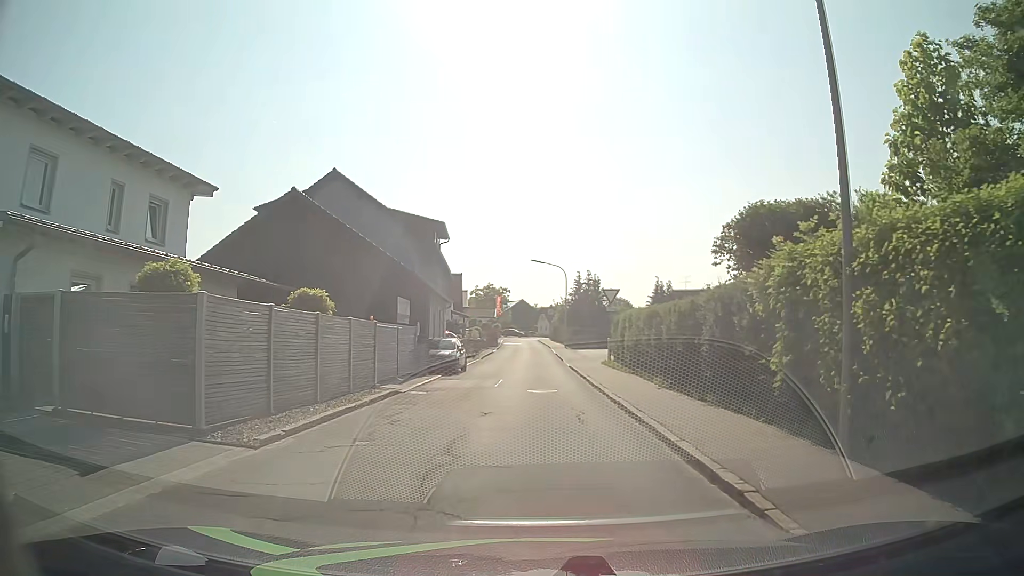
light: Day
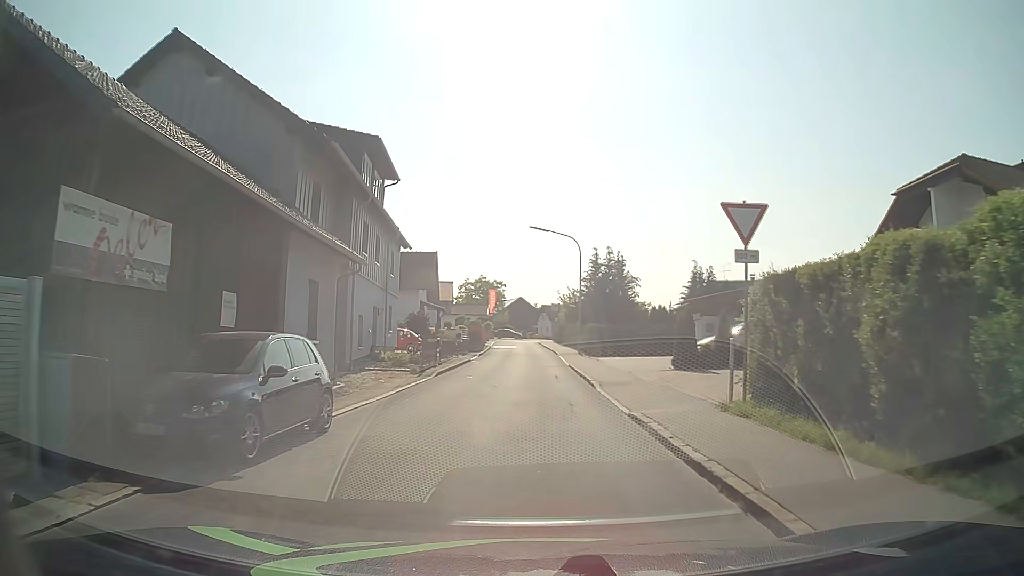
(-0.2, +20.4) m; 0°
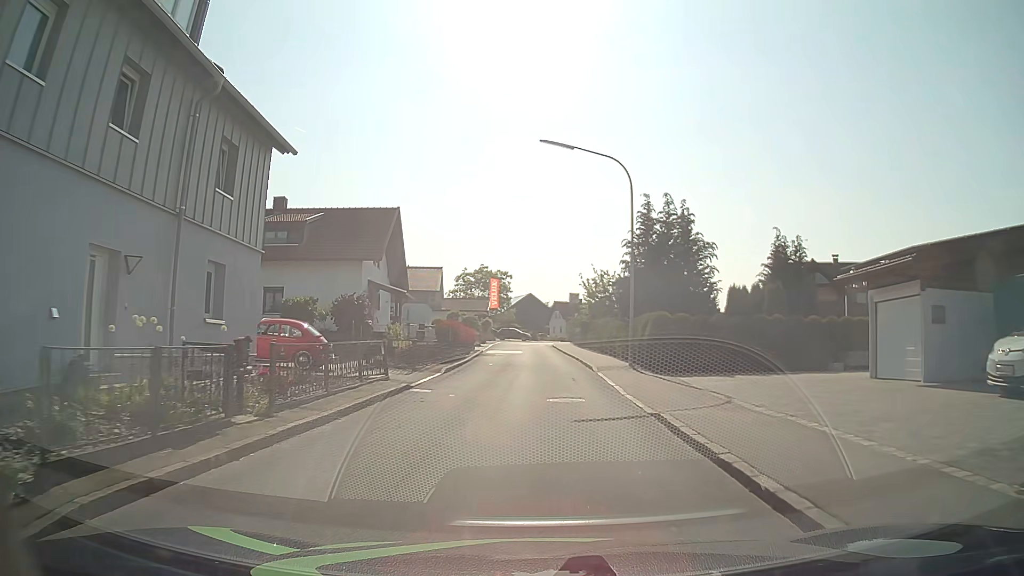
(-0.2, +20.4) m; -1°
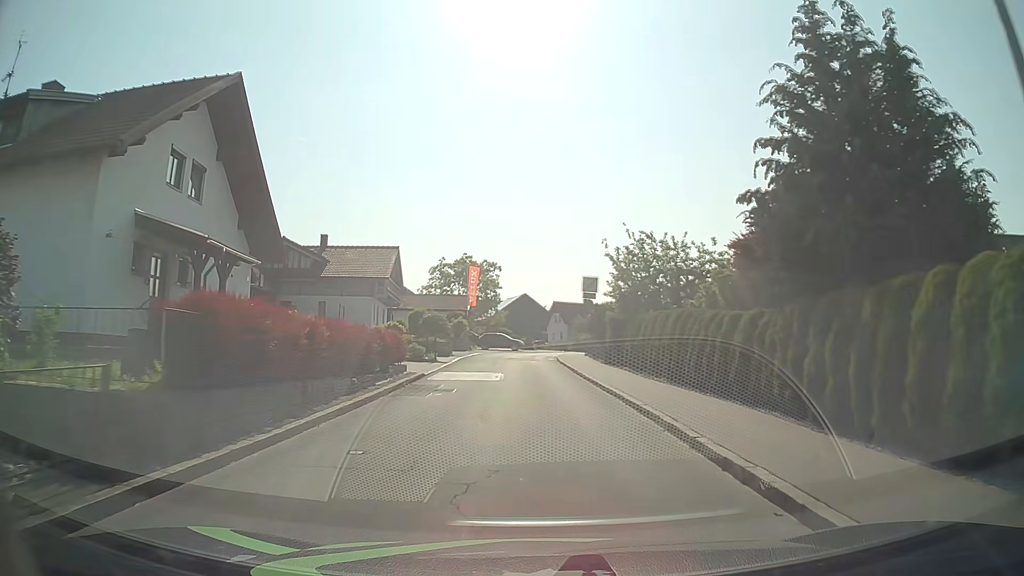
(+0.1, +21.3) m; 0°
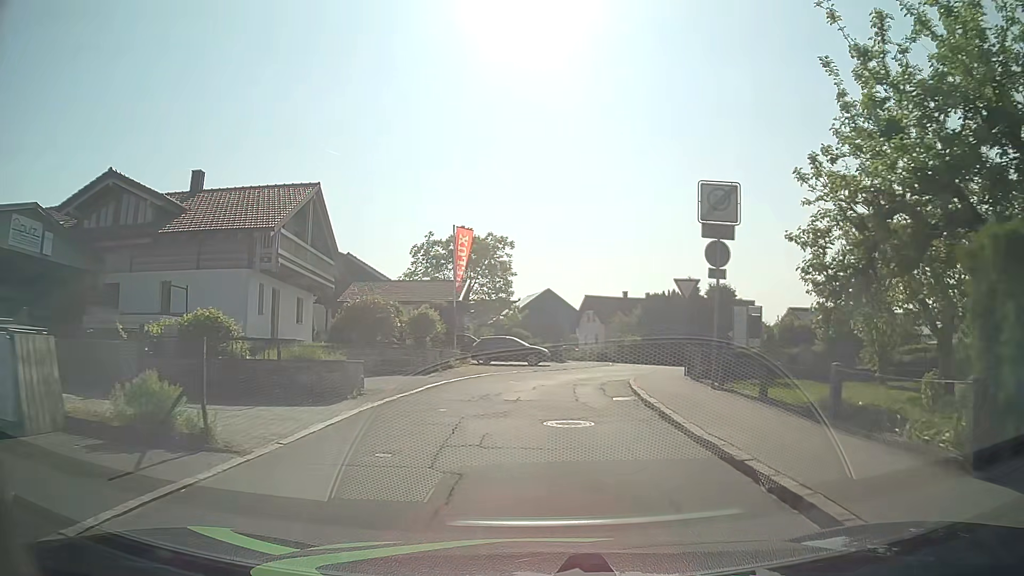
(-0.4, +23.5) m; -2°
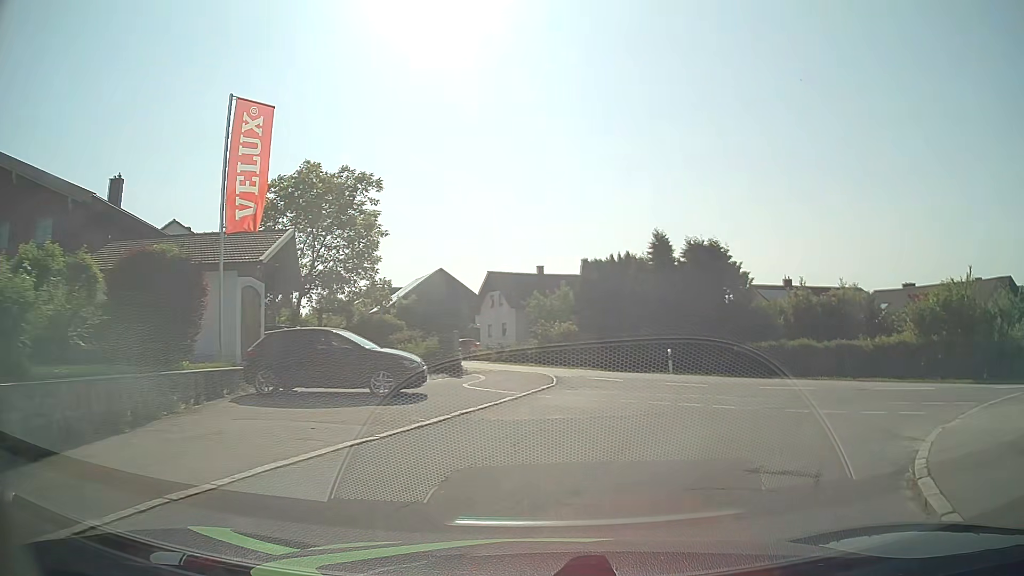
(+0.6, +20.1) m; +9°
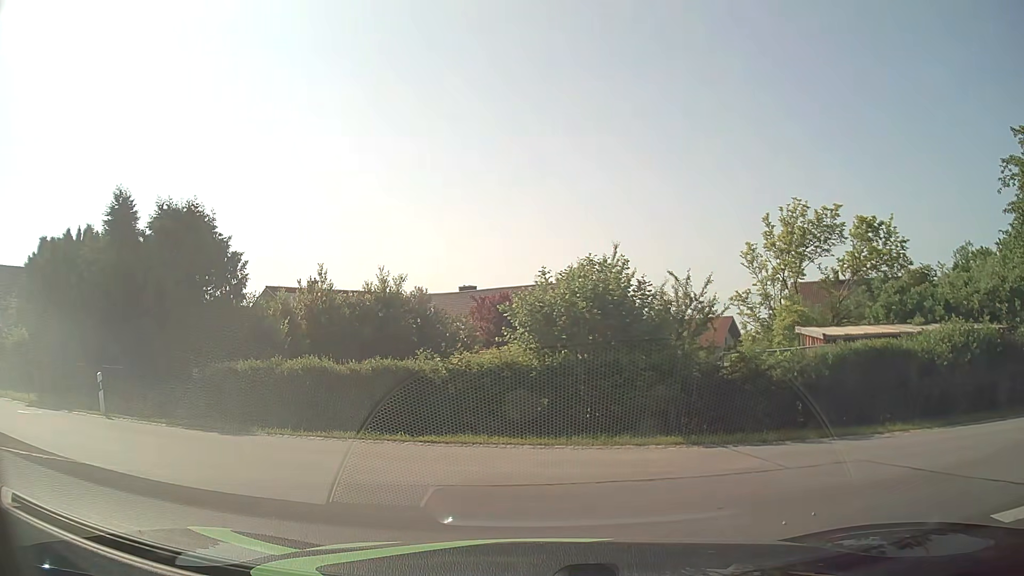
(+3.7, +11.0) m; +40°
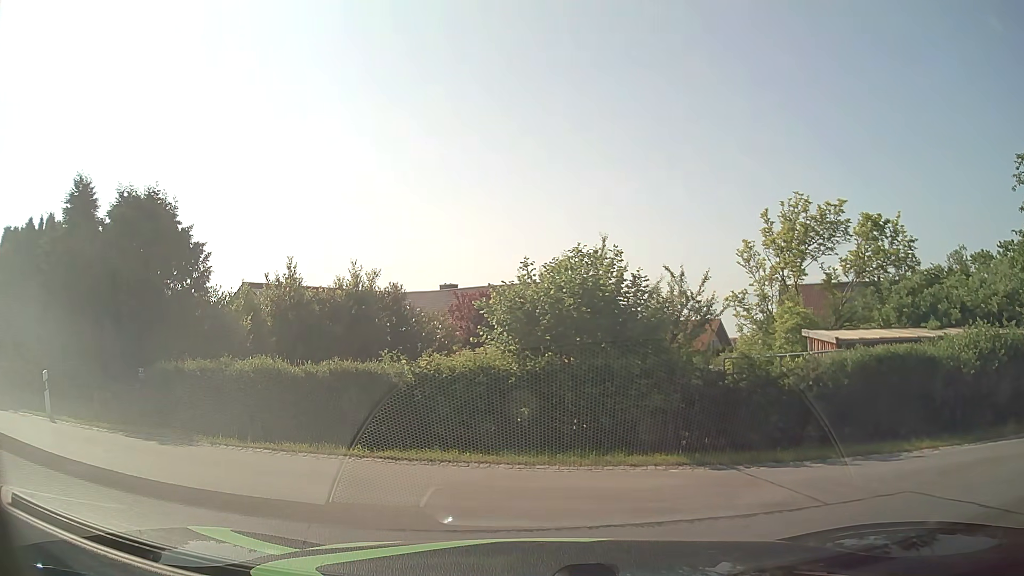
(0.0, +1.6) m; 0°
(-5, +8) (-14, +12) (-23, +16) (-32, +20) (-41, +25) (-50, +29) (-59, +33) (-68, +37) (-78, +41) (-87, +45) m
